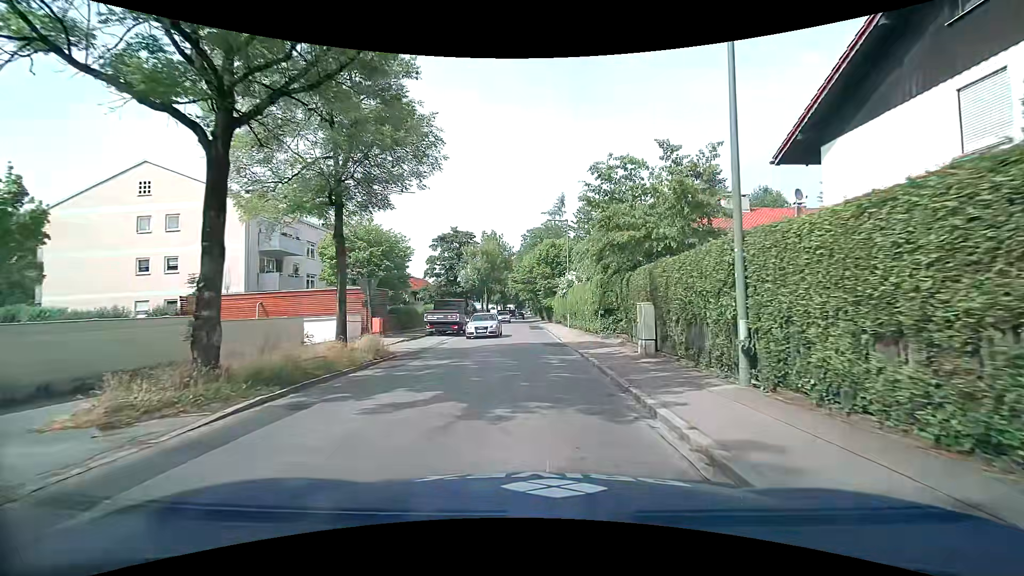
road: tertiary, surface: asphalt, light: Day
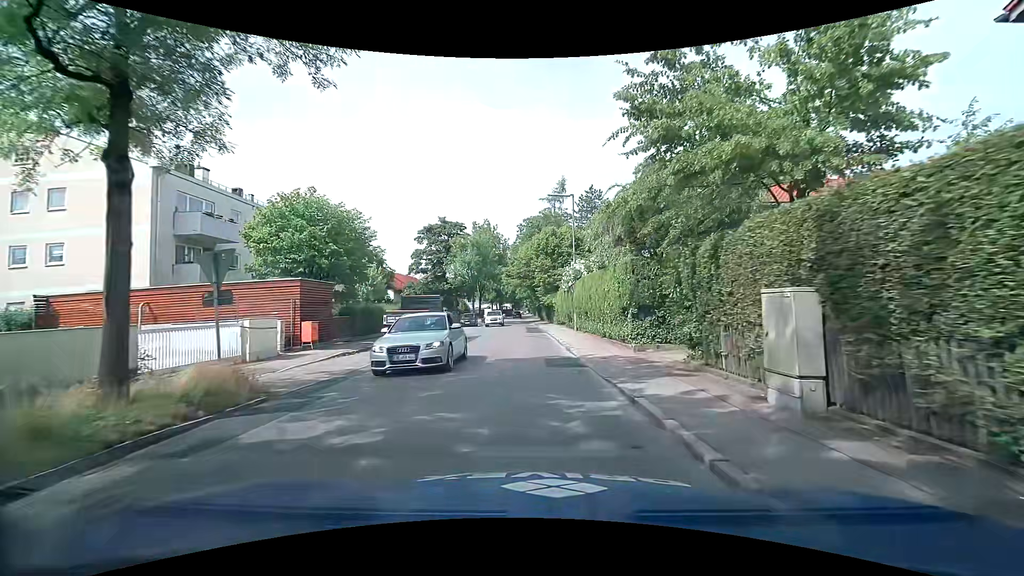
(0.0, +7.9) m; 0°
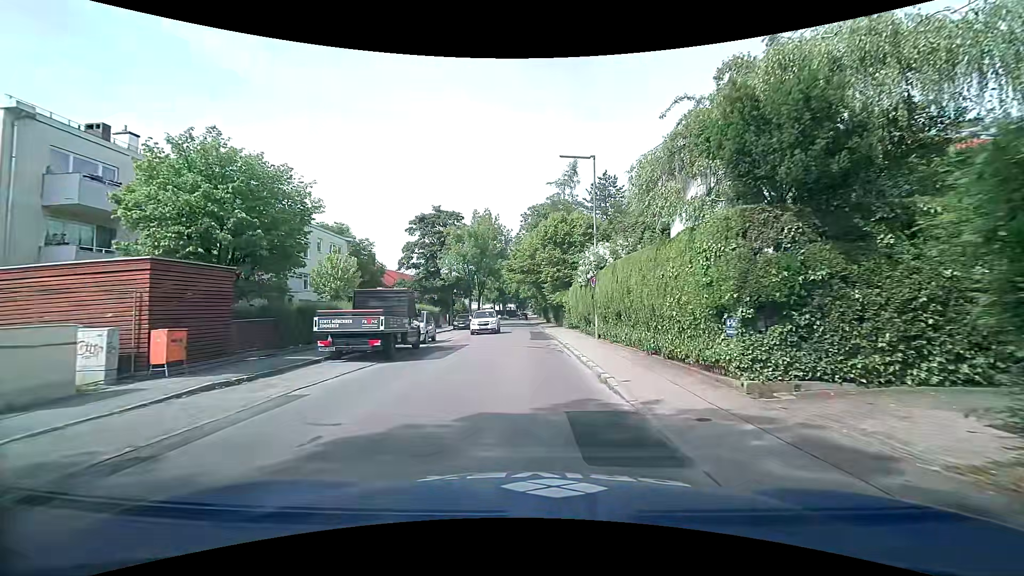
(-0.1, +7.7) m; -1°
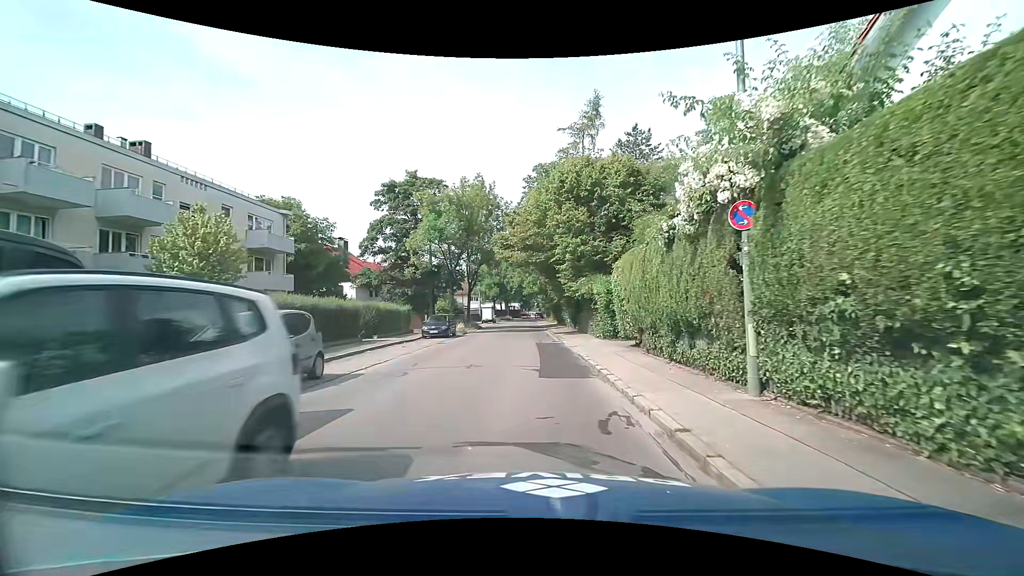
(0.0, +15.1) m; 0°
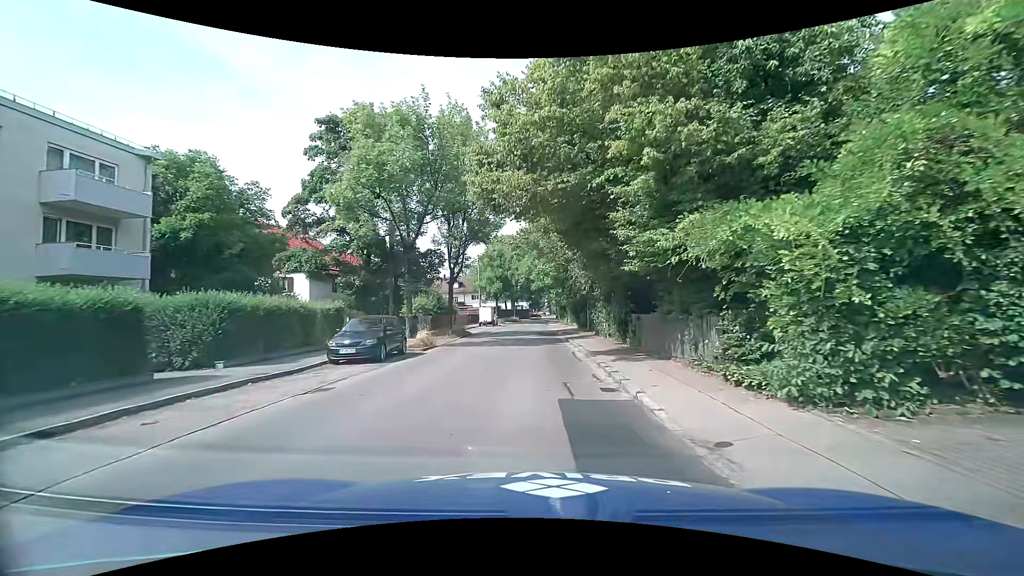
(-0.2, +15.1) m; -2°
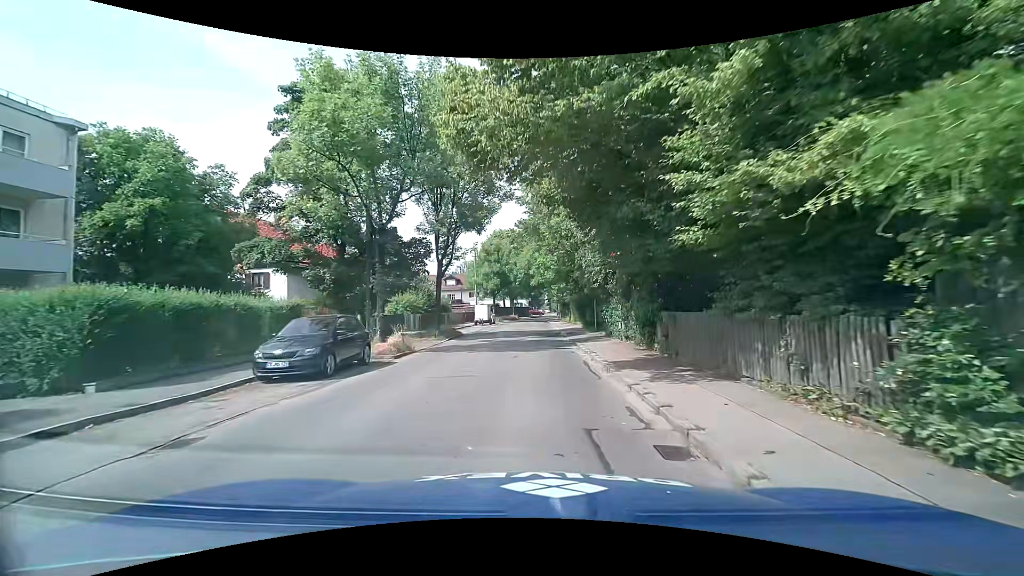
(0.0, +4.1) m; +1°
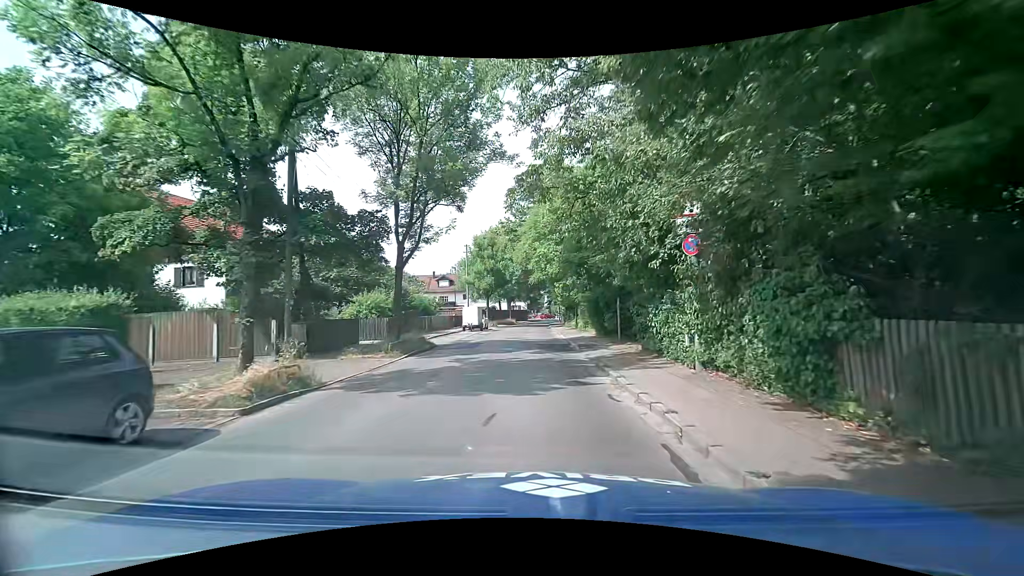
(0.0, +8.3) m; -1°
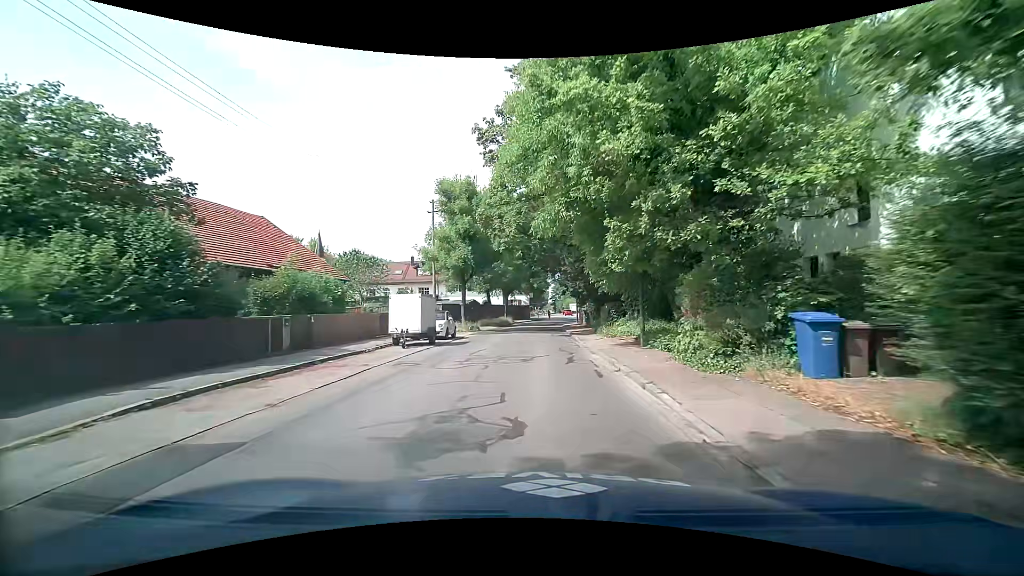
(+0.2, +23.4) m; 0°
(0, +10) (0, +20) (0, +30) (0, +40) (+1, +50) (+2, +60) (+3, +70) (+5, +80) (+6, +90) (+7, +100) m
